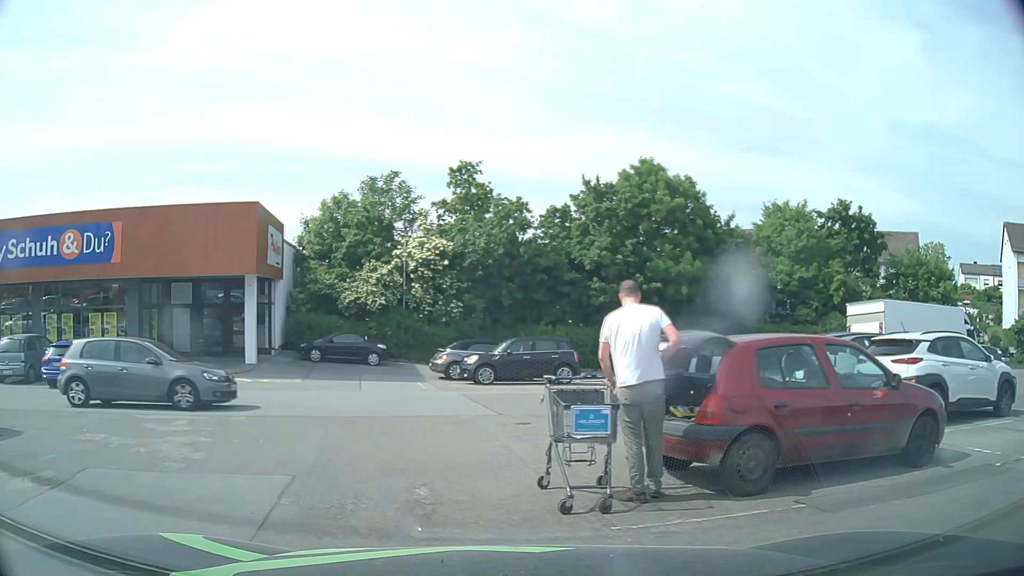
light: Day
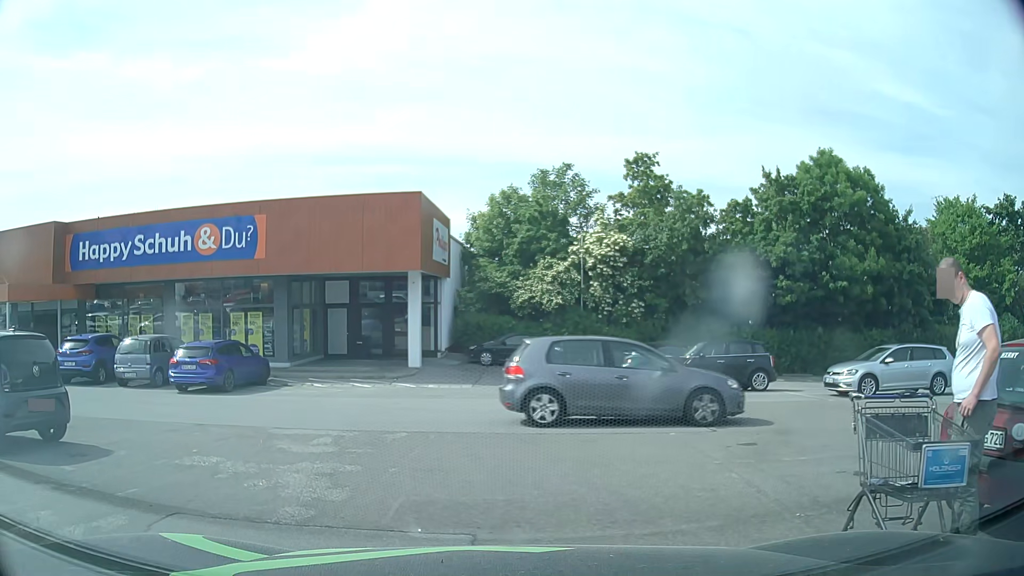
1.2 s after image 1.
(-0.2, +2.2) m; -11°
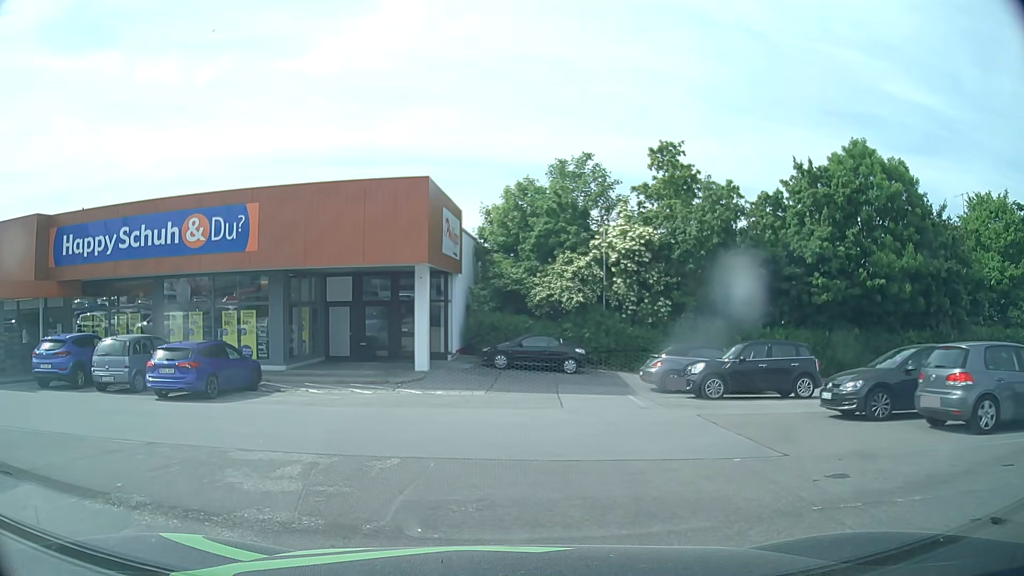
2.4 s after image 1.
(-0.1, +2.2) m; -2°
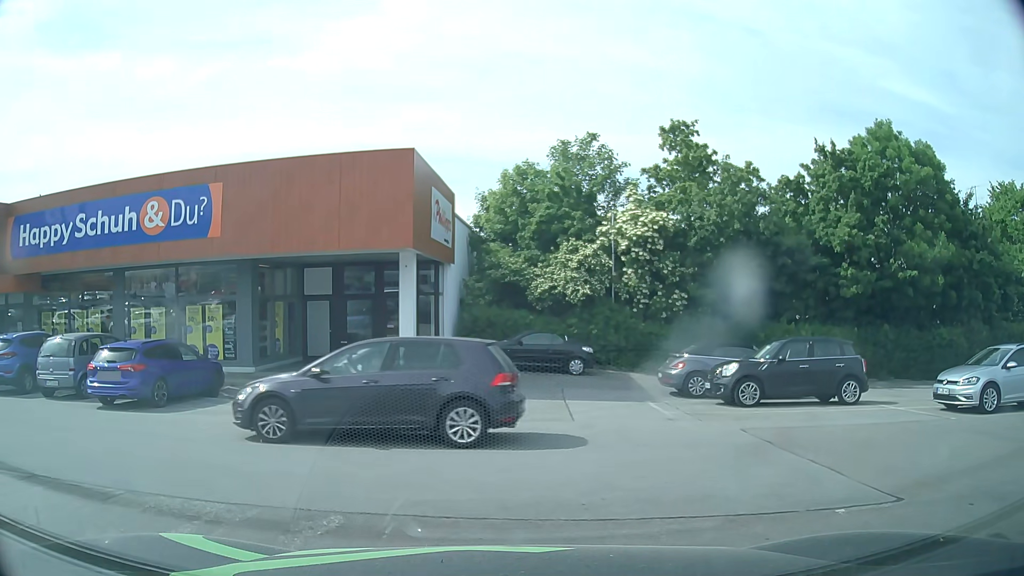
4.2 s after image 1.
(0.0, +2.7) m; -1°
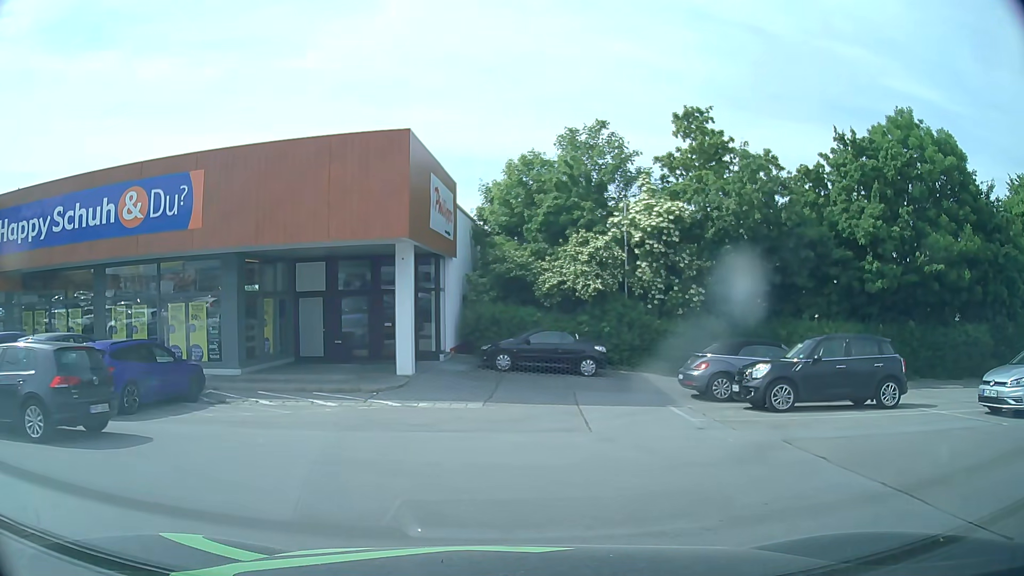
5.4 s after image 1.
(0.0, +1.6) m; 0°
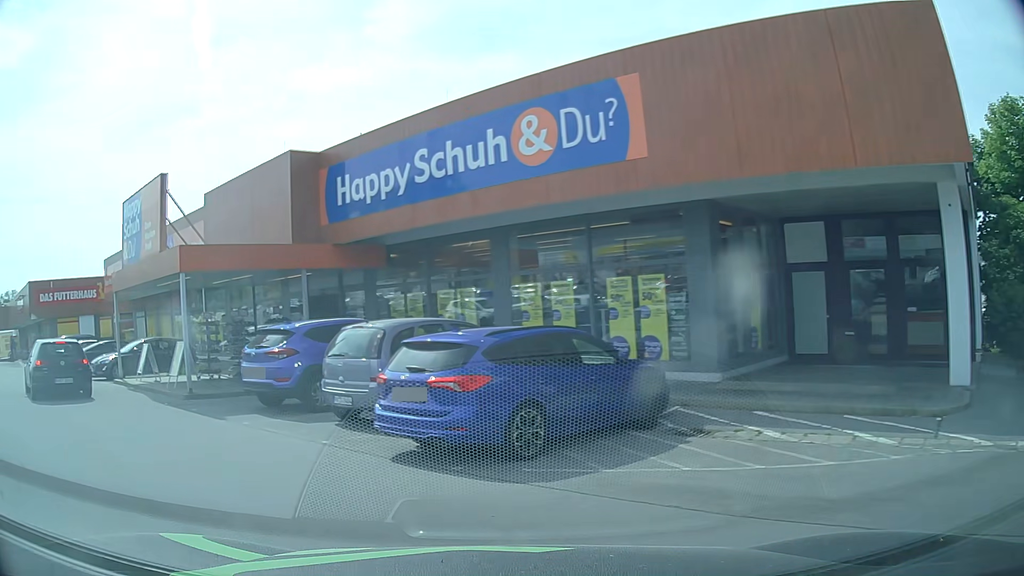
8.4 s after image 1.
(-1.7, +6.3) m; -36°
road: service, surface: asphalt
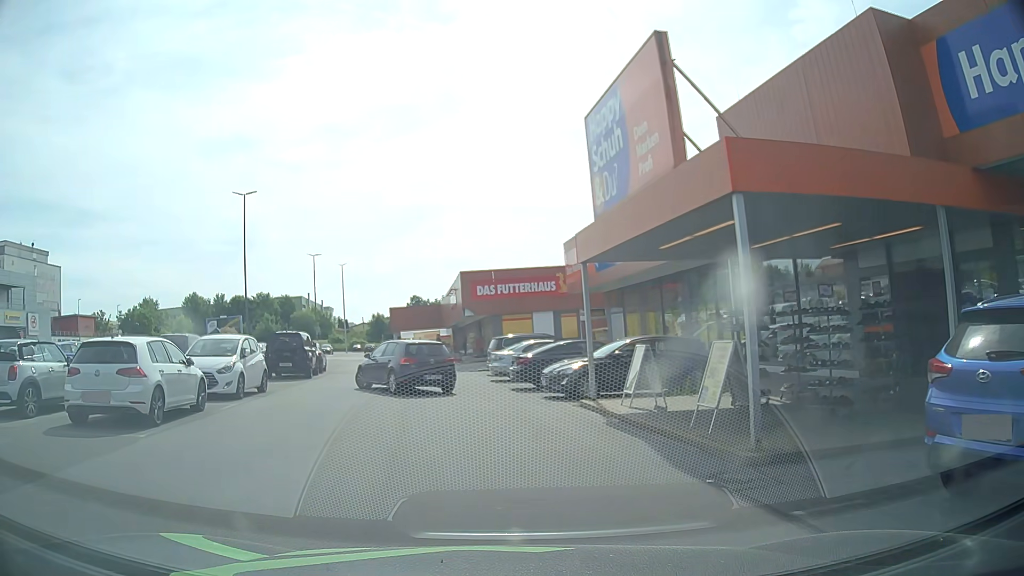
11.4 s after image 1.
(-3.8, +7.5) m; -41°
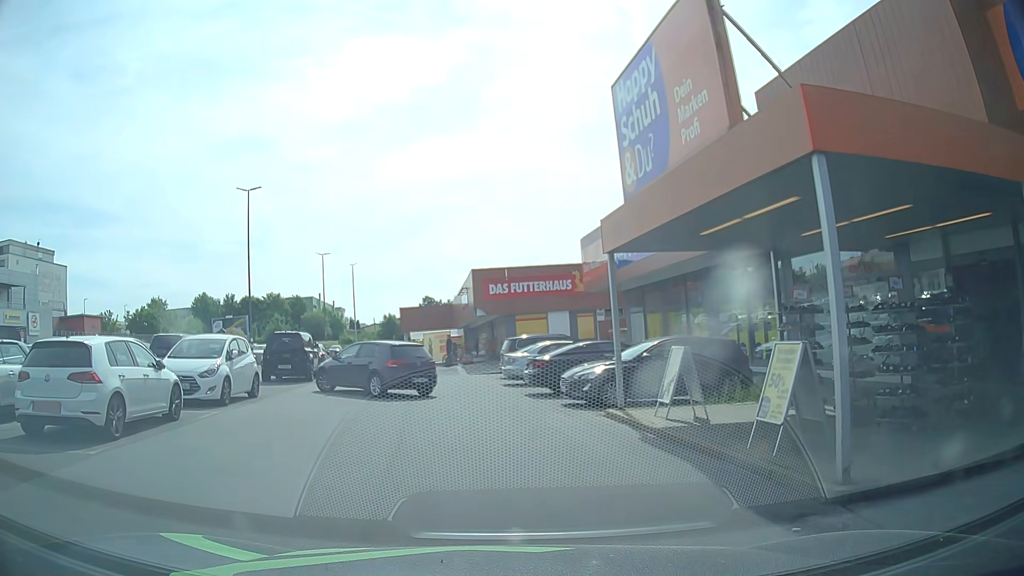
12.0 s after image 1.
(0.0, +1.7) m; -3°
(0, +10) (-1, +20) (-2, +30) (-5, +39) (-8, +49) (-10, +59) (-11, +68) (-19, +73) (-29, +73) (-39, +71) m
